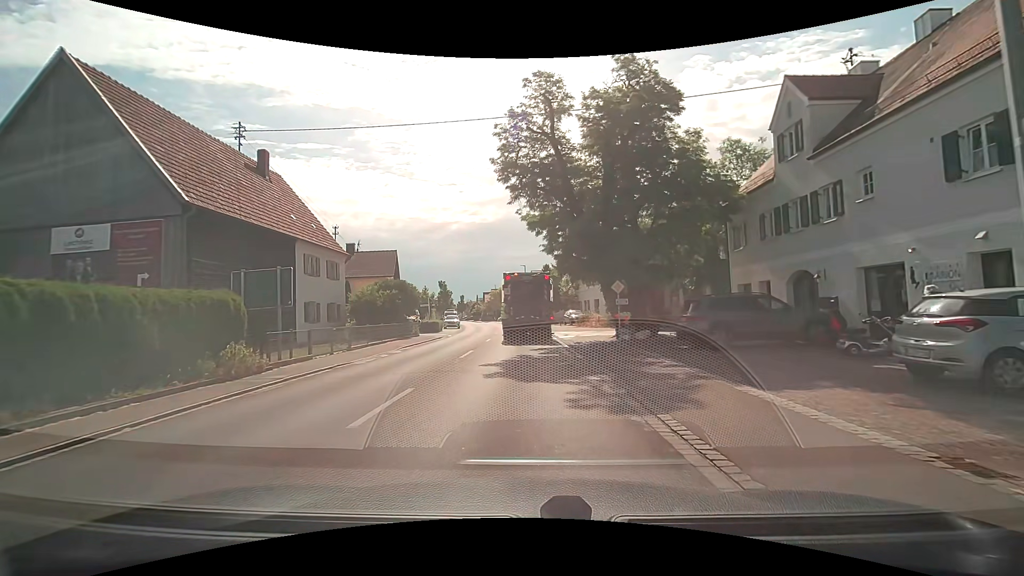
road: tertiary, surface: asphalt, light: Day
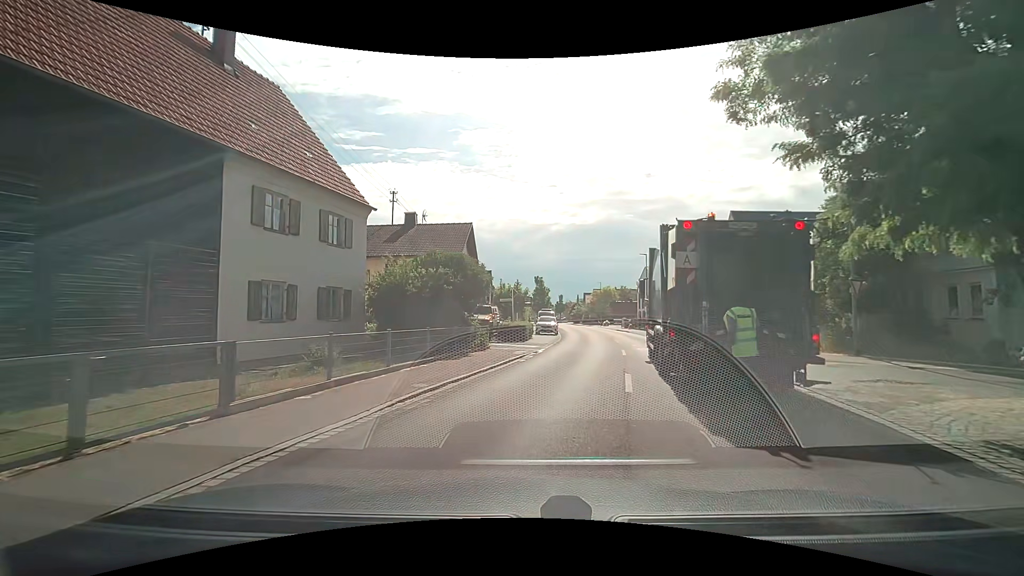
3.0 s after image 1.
(-1.6, +15.0) m; -11°
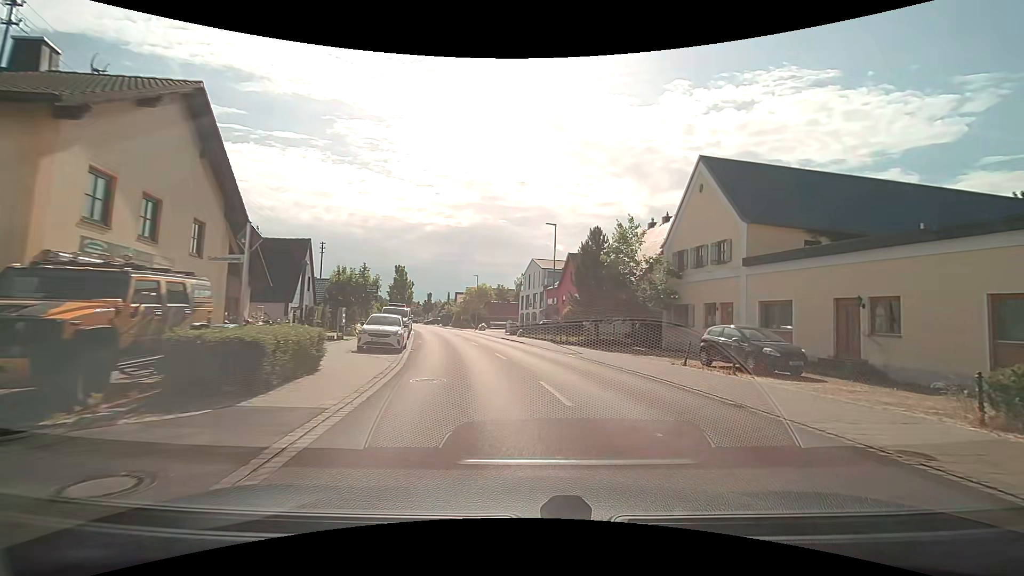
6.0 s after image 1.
(+1.4, +19.5) m; +15°
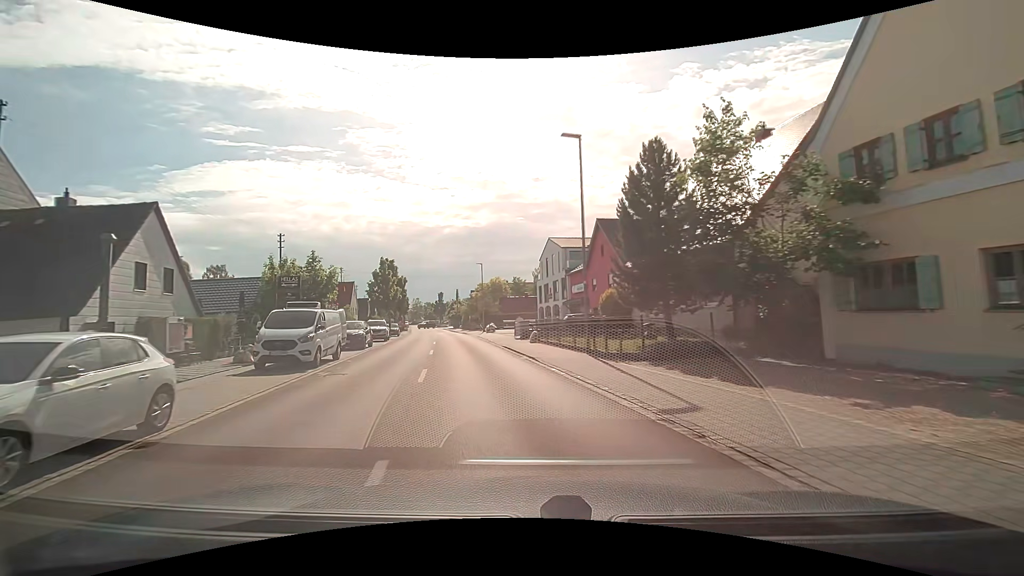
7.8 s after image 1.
(+0.5, +15.2) m; -1°
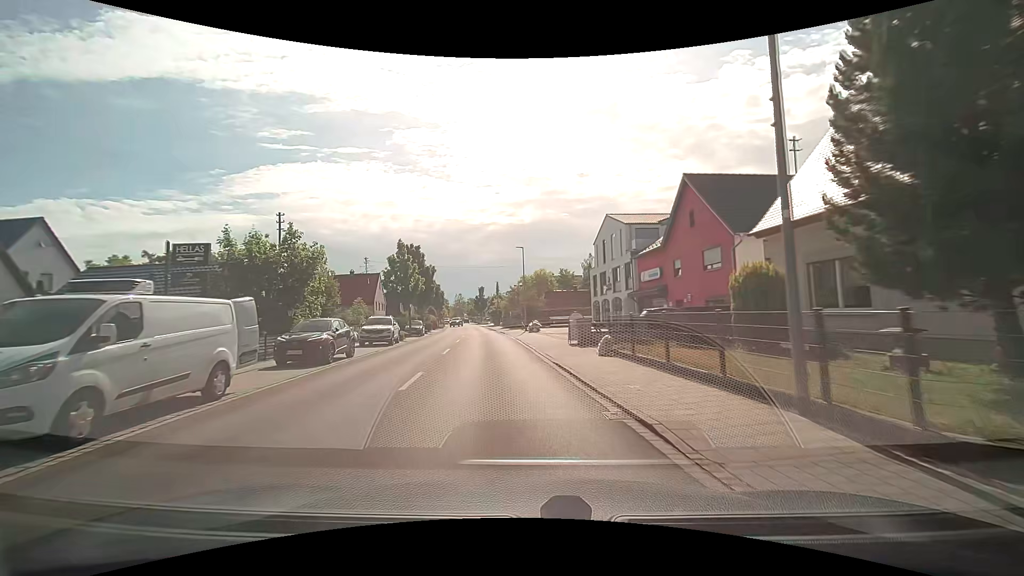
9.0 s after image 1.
(-0.7, +10.8) m; -6°
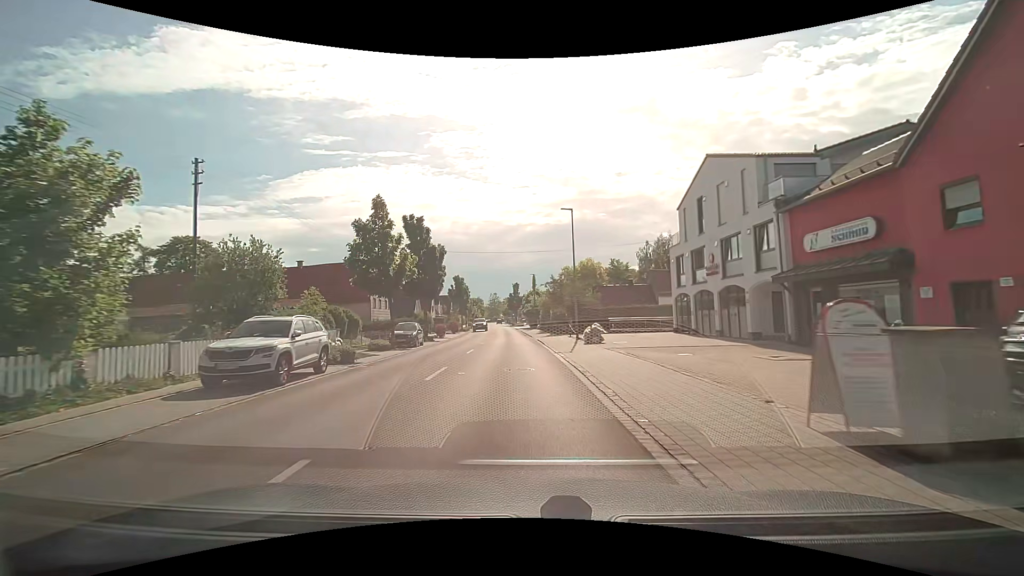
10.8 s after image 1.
(-0.7, +16.6) m; -4°
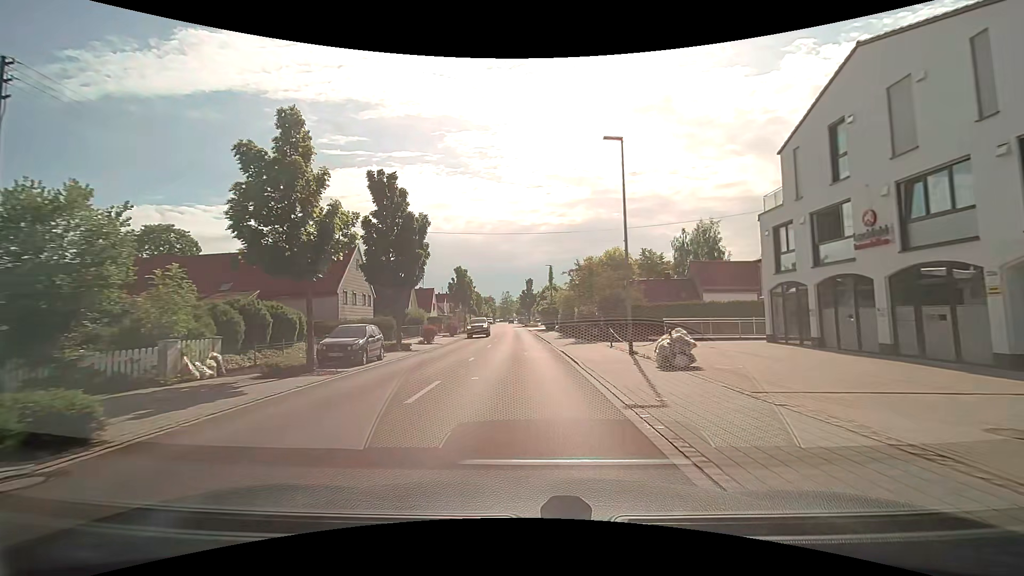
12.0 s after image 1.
(-0.2, +11.9) m; -2°
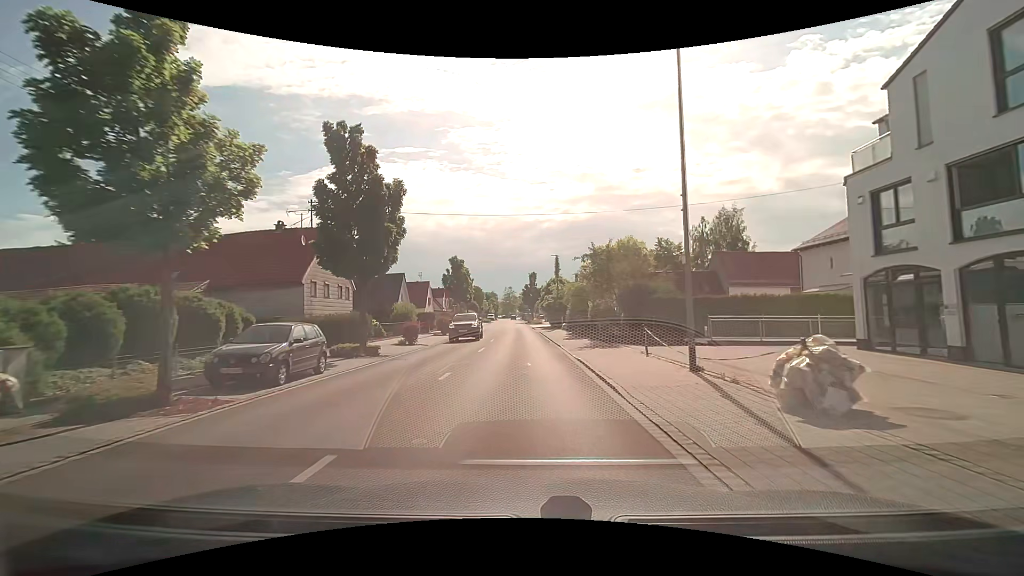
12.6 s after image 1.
(-0.1, +6.3) m; -1°
(0, +10) (0, +20) (0, +30) (0, +40) (-1, +50) (-1, +60) (-1, +70) (-2, +80) (-2, +90) (-2, +100) m
